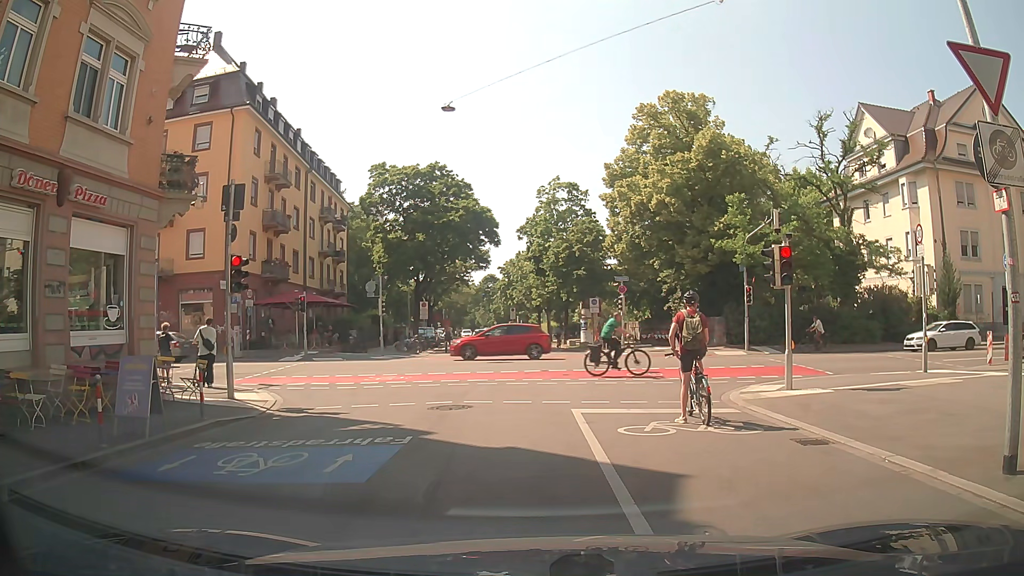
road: residential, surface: asphalt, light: Day
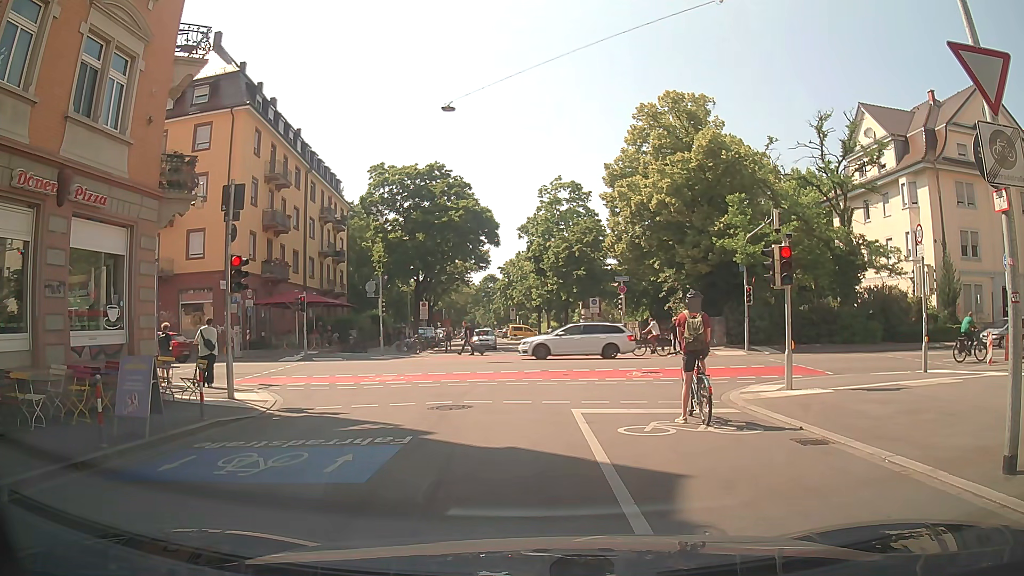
(0.0, 0.0) m; 0°
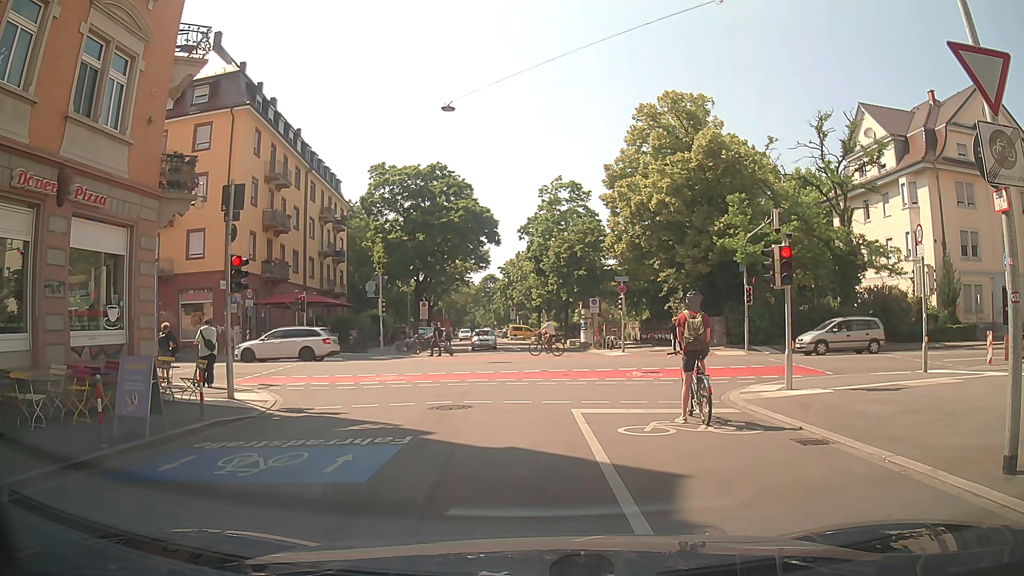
(0.0, 0.0) m; 0°
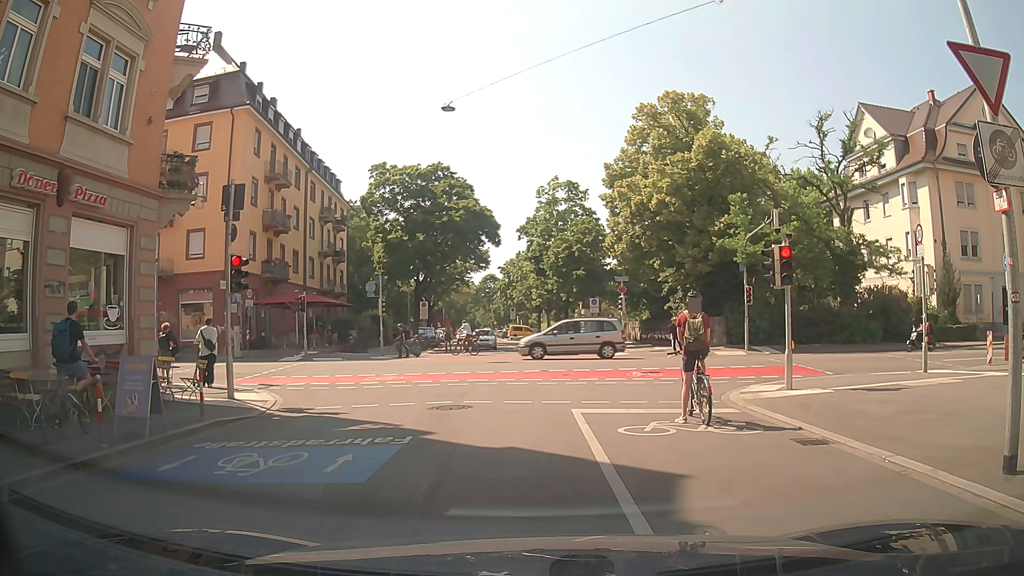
(0.0, 0.0) m; 0°
